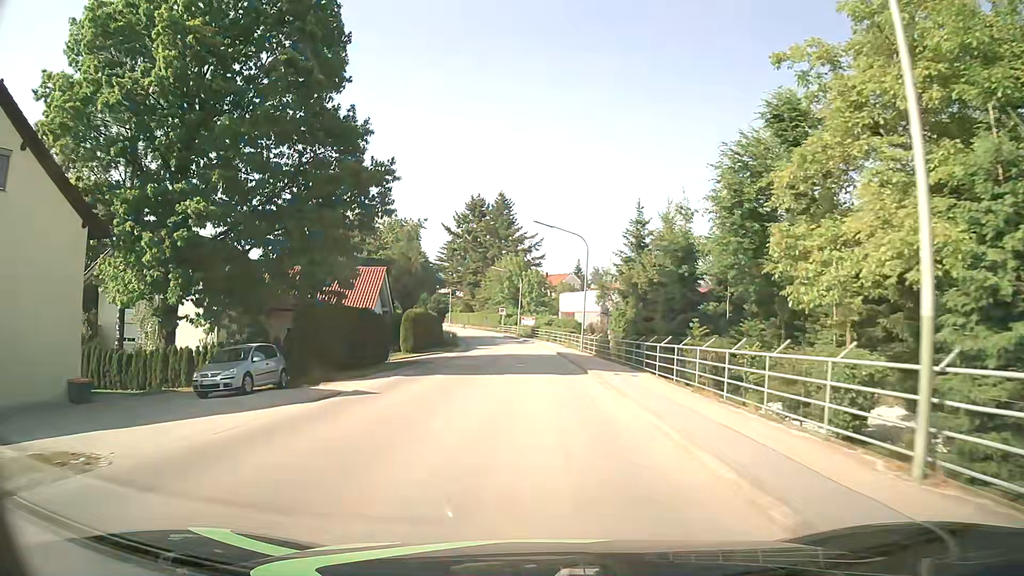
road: tertiary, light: Day
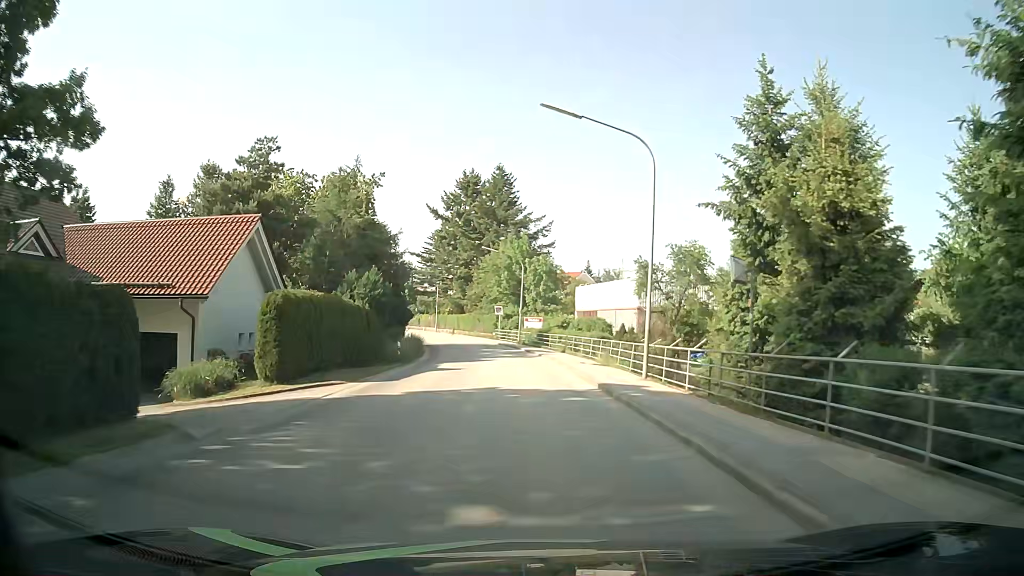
(0.0, +22.8) m; 0°
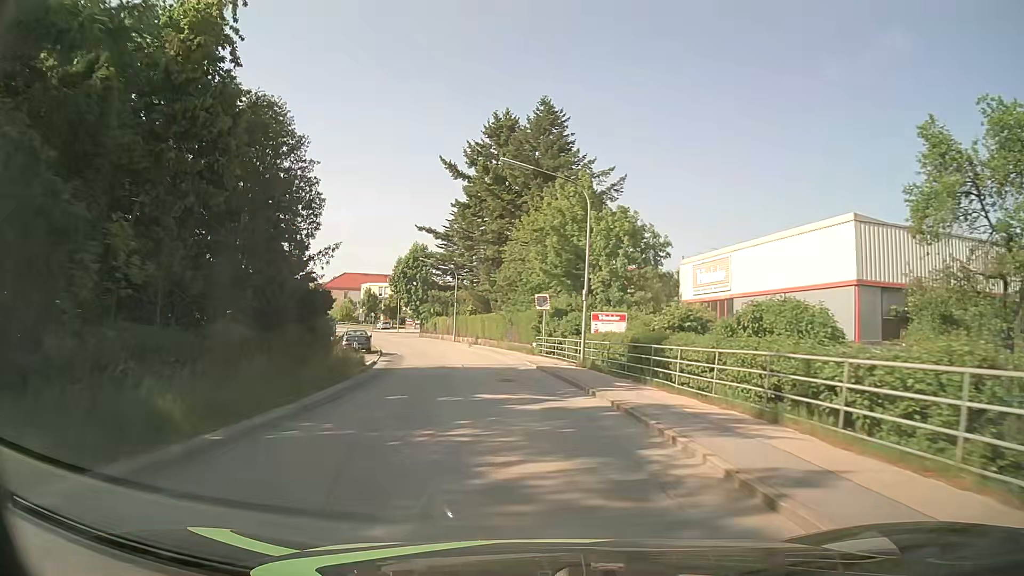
(-1.0, +30.3) m; -5°
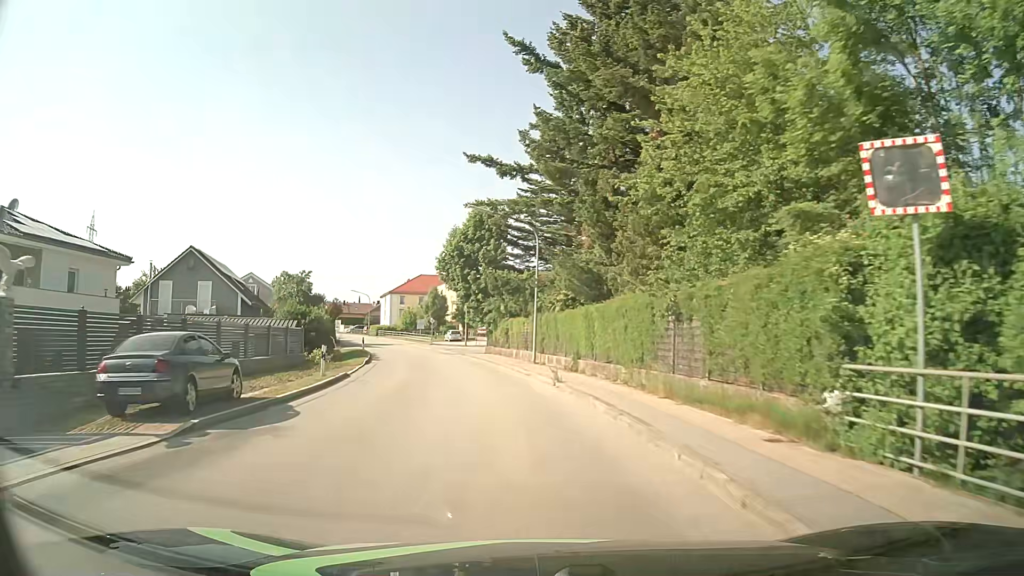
(-2.2, +30.1) m; -9°
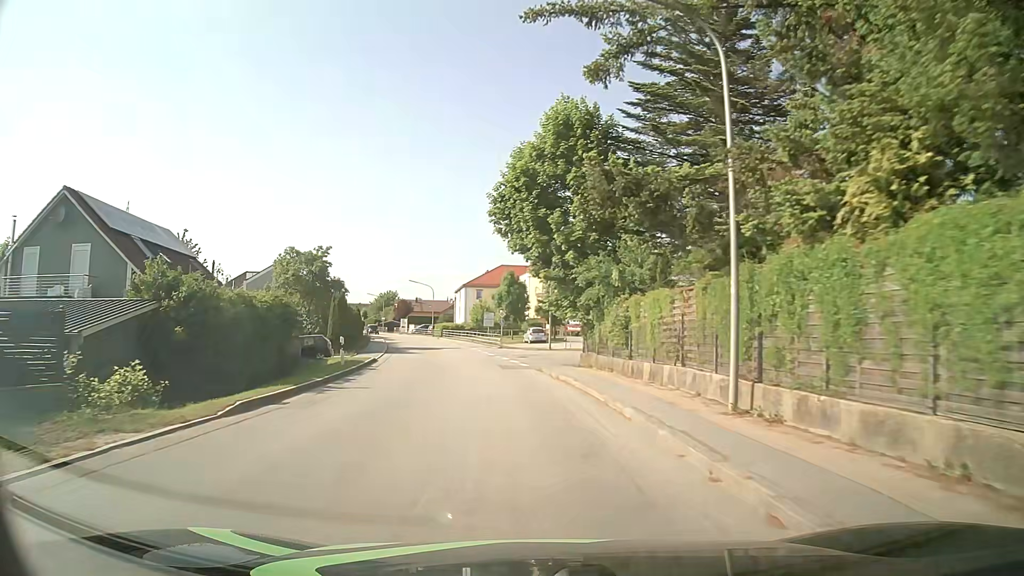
(-1.6, +22.6) m; -8°
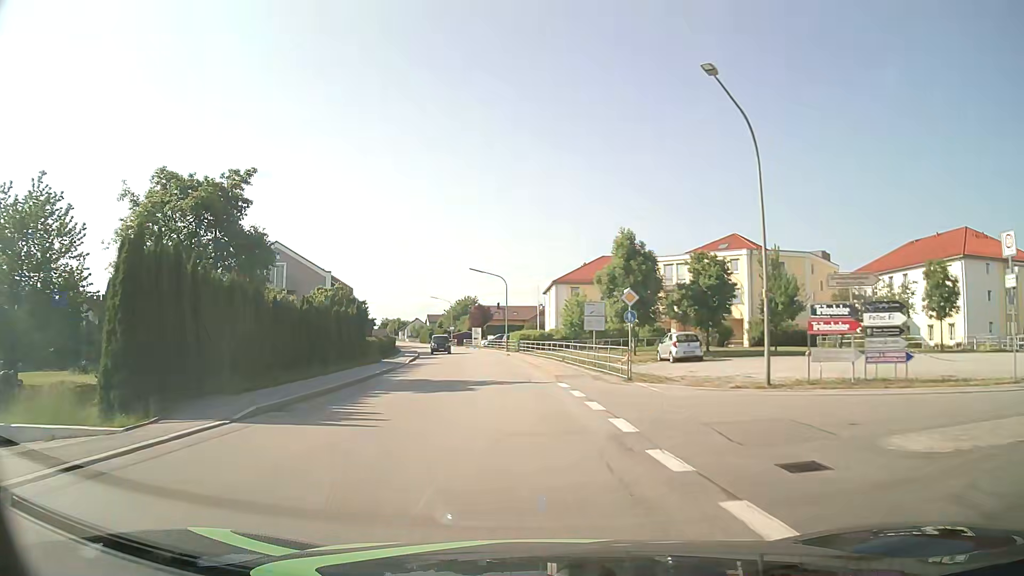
(-2.4, +30.1) m; -8°
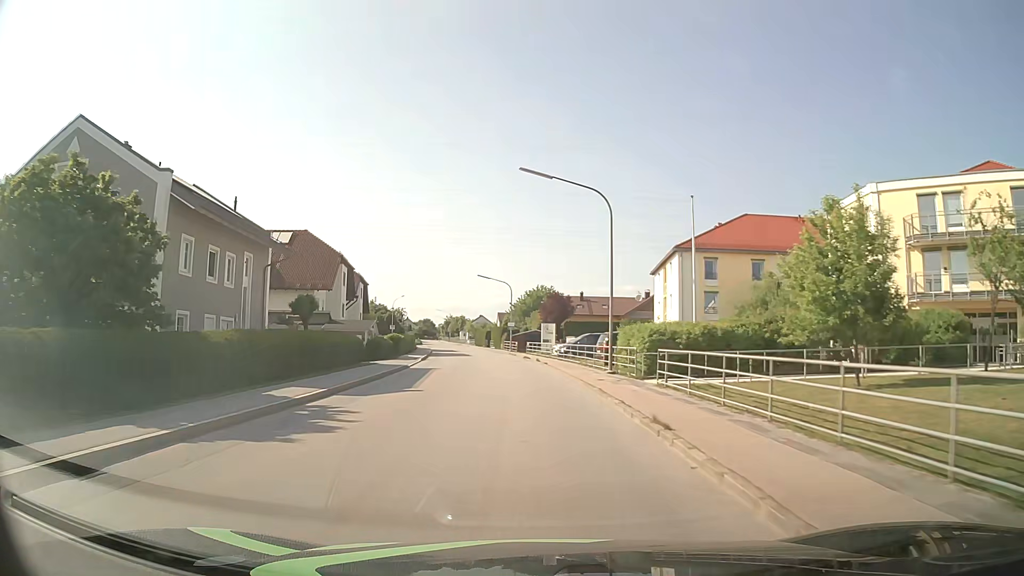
(-2.4, +37.6) m; -6°
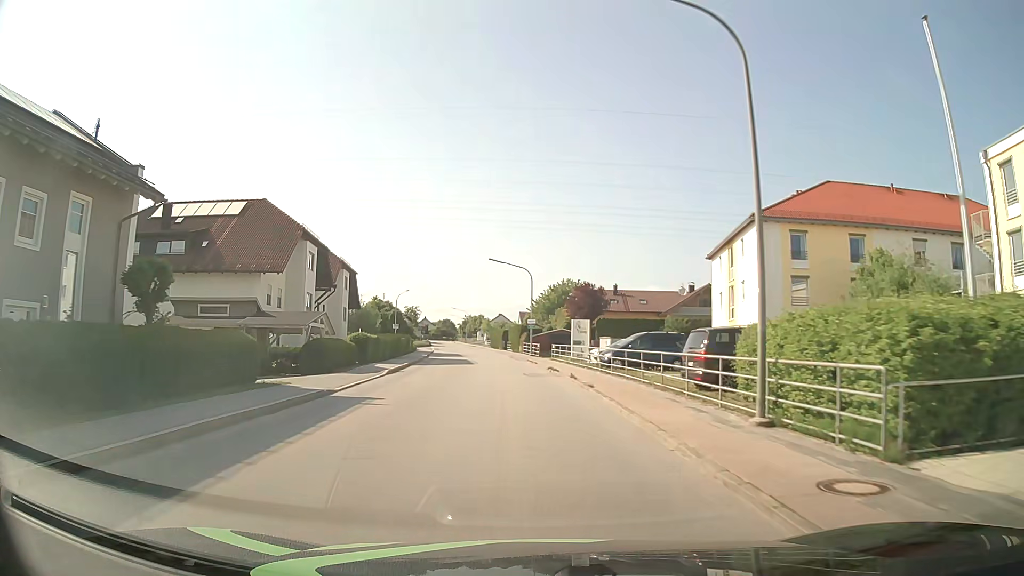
(-0.4, +15.1) m; -2°
(0, +10) (0, +20) (-1, +30) (-2, +40) (-3, +50) (-4, +60) (-6, +70) (-7, +80) (-9, +89) (-10, +99) m
